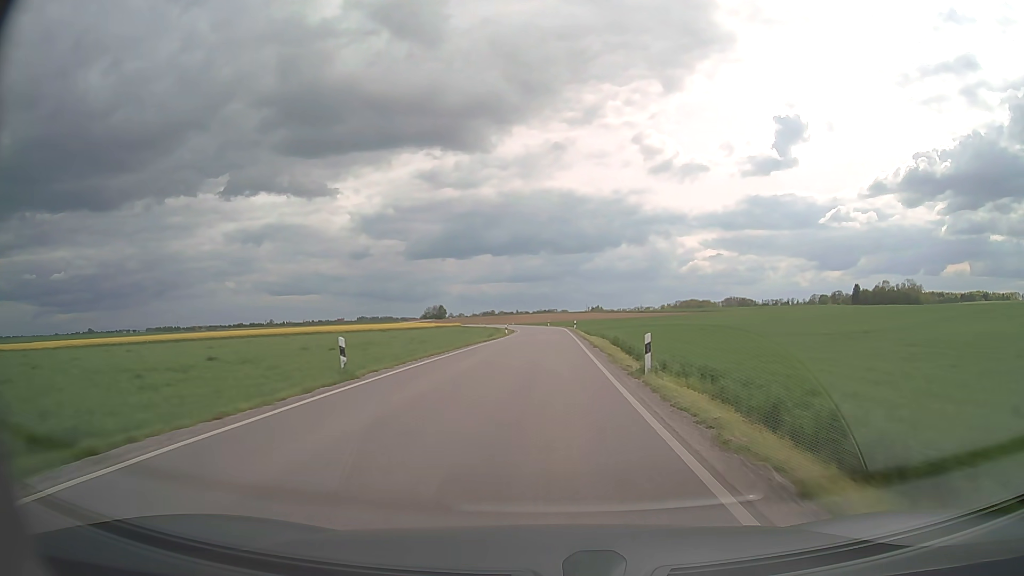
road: secondary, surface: asphalt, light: Day
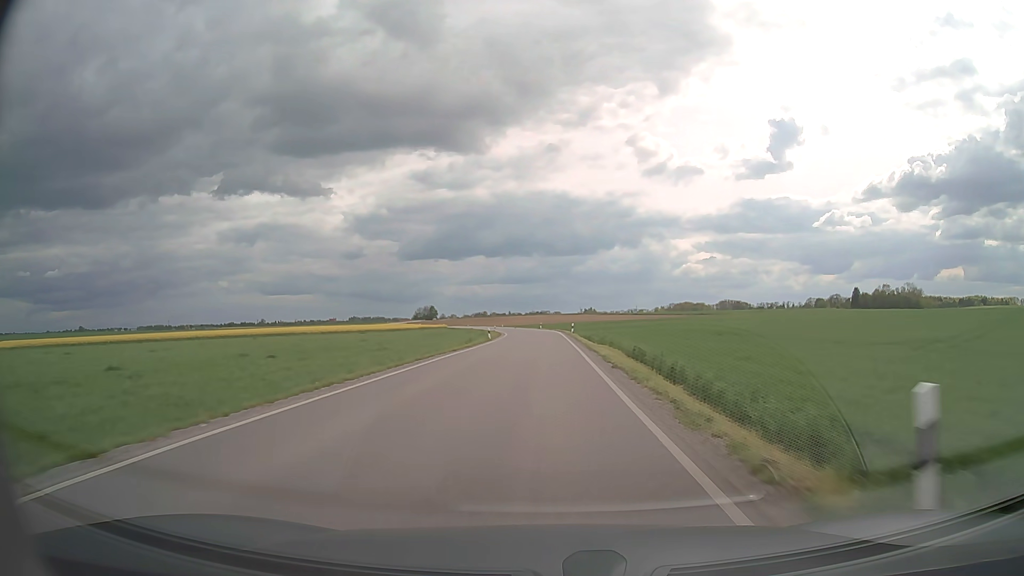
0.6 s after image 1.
(+0.1, +11.8) m; +1°
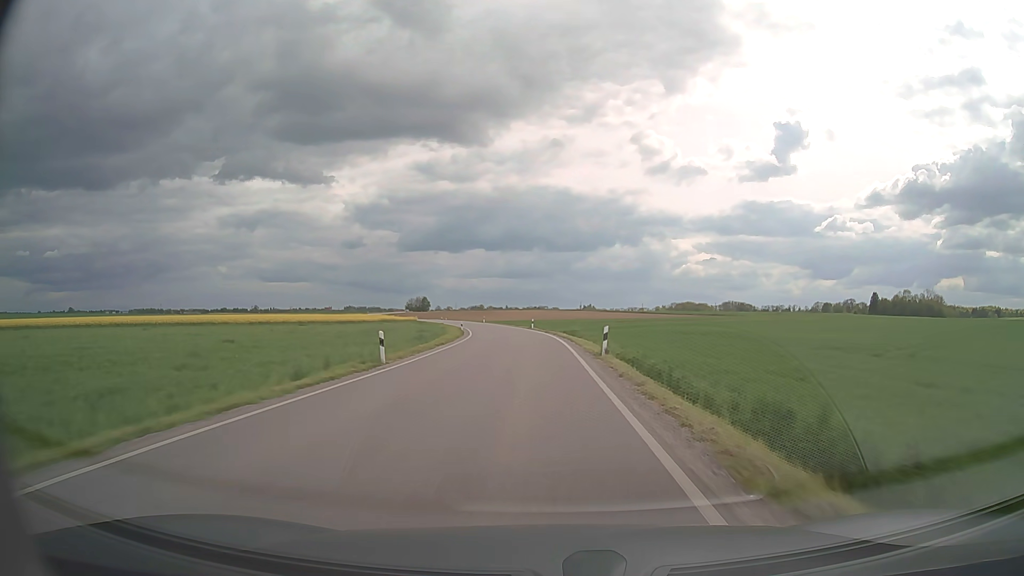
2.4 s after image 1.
(+0.3, +35.4) m; 0°
(0, +10) (0, +20) (0, +30) (-1, +40) (-2, +50) (-3, +60) (-4, +70) (-5, +80) (-7, +90) (-9, +99) m
